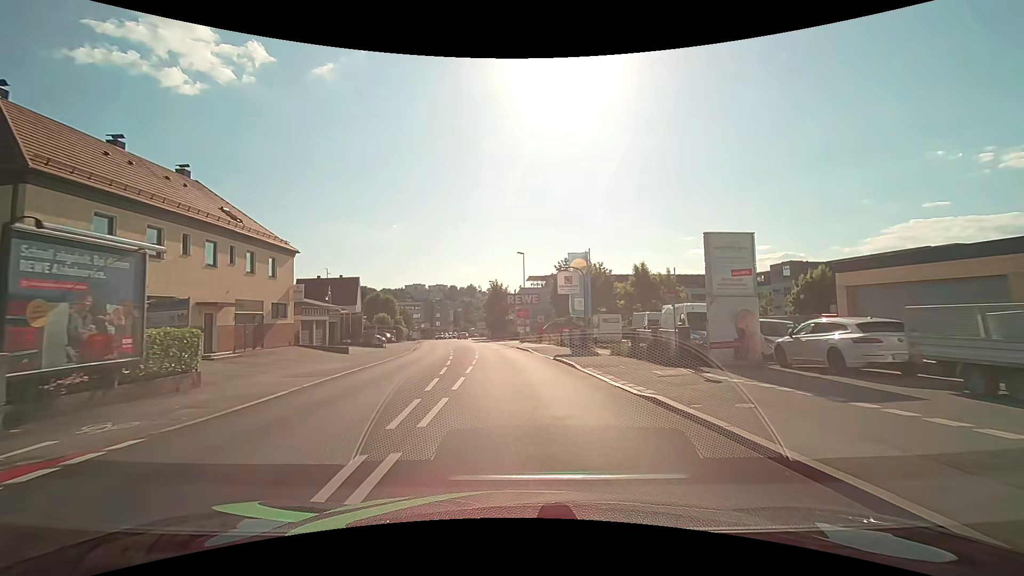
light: Day
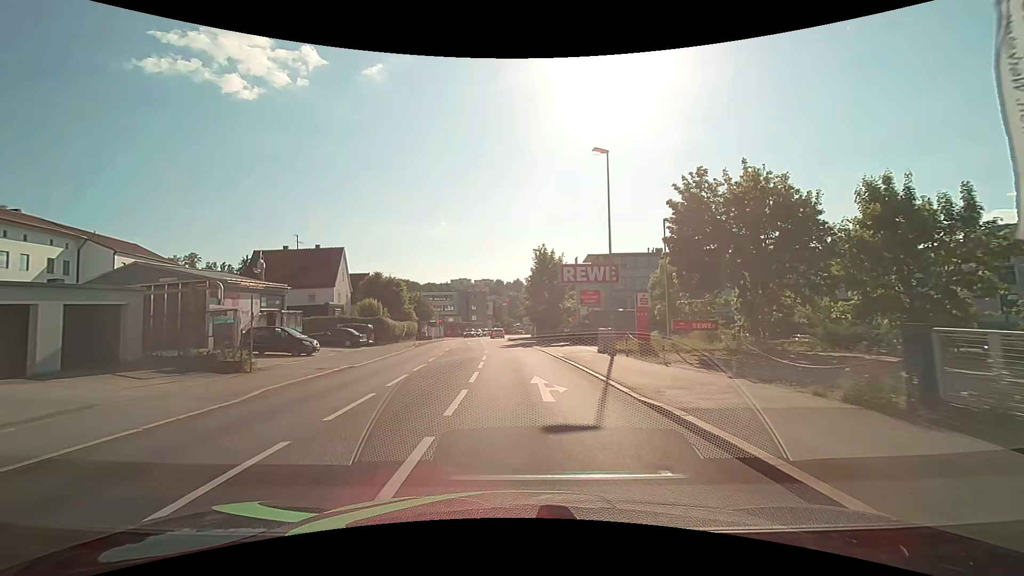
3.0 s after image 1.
(-1.2, +31.5) m; -5°
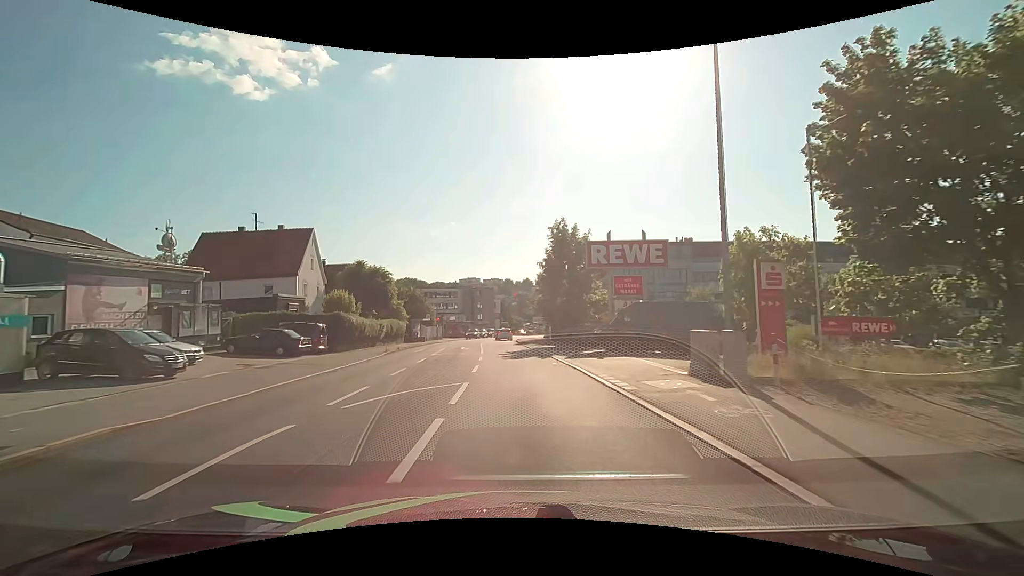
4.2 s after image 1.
(-0.1, +12.5) m; -1°
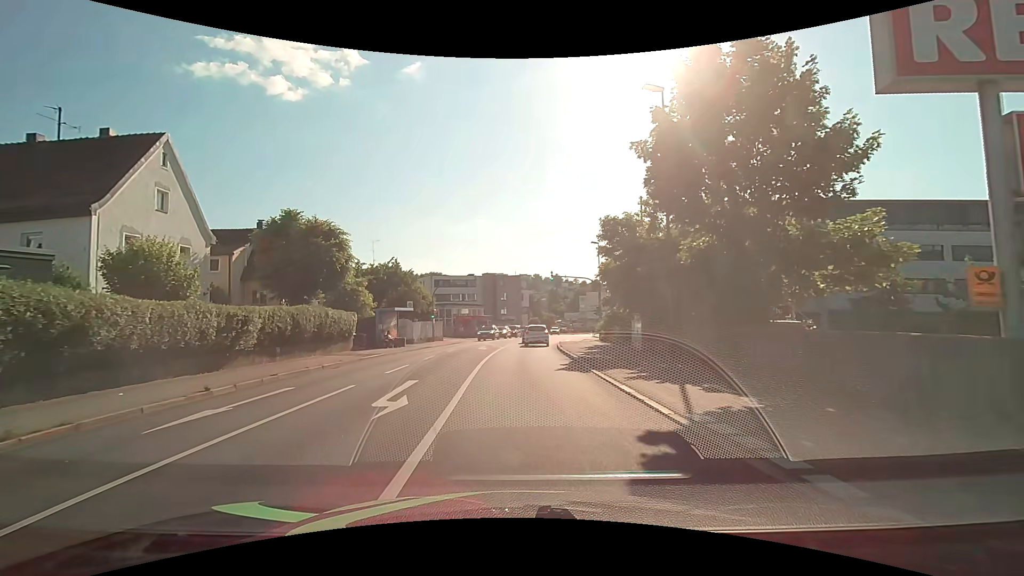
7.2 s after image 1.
(-0.8, +25.6) m; -3°
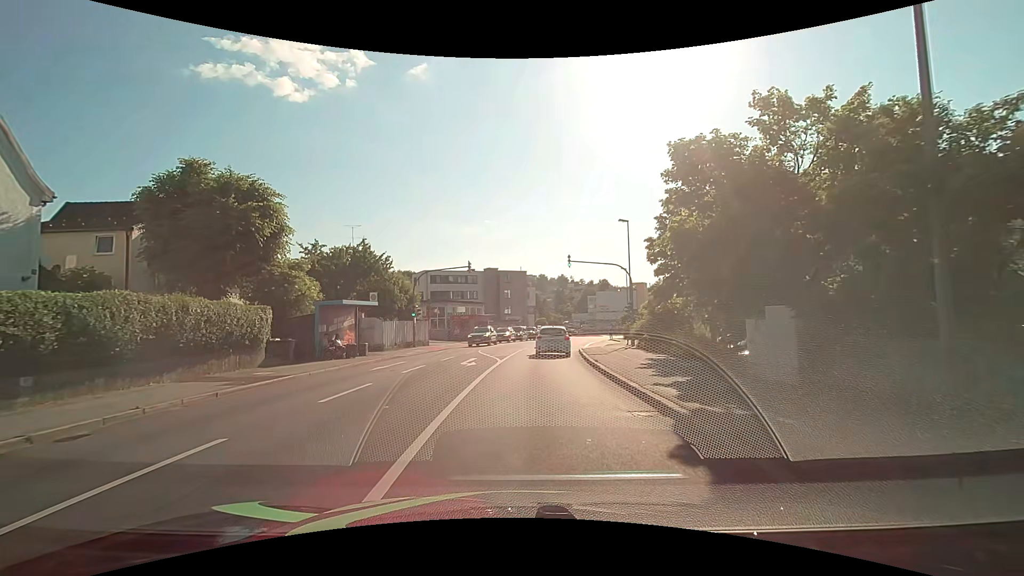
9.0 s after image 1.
(-0.1, +11.4) m; 0°
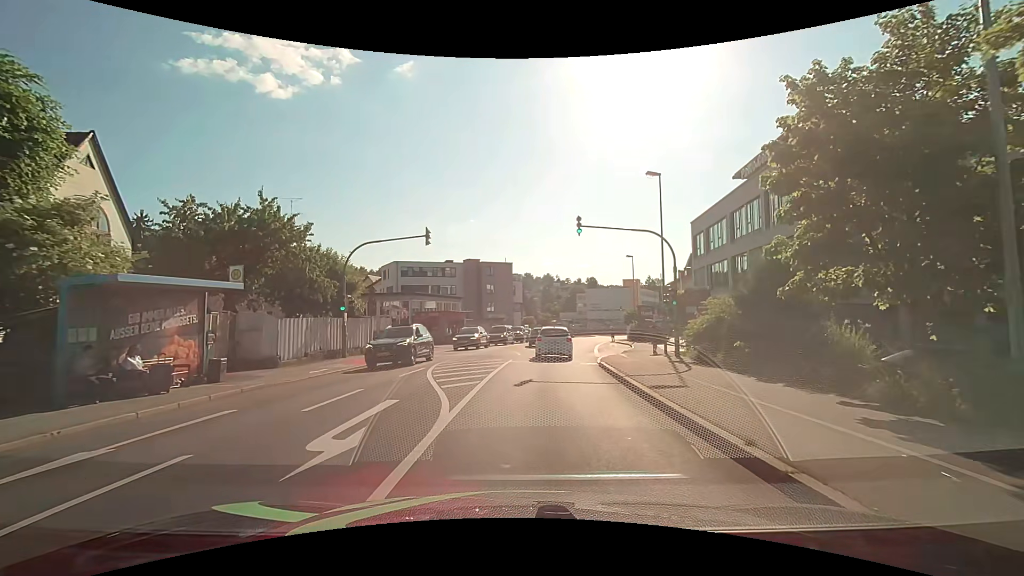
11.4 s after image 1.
(0.0, +12.6) m; +1°
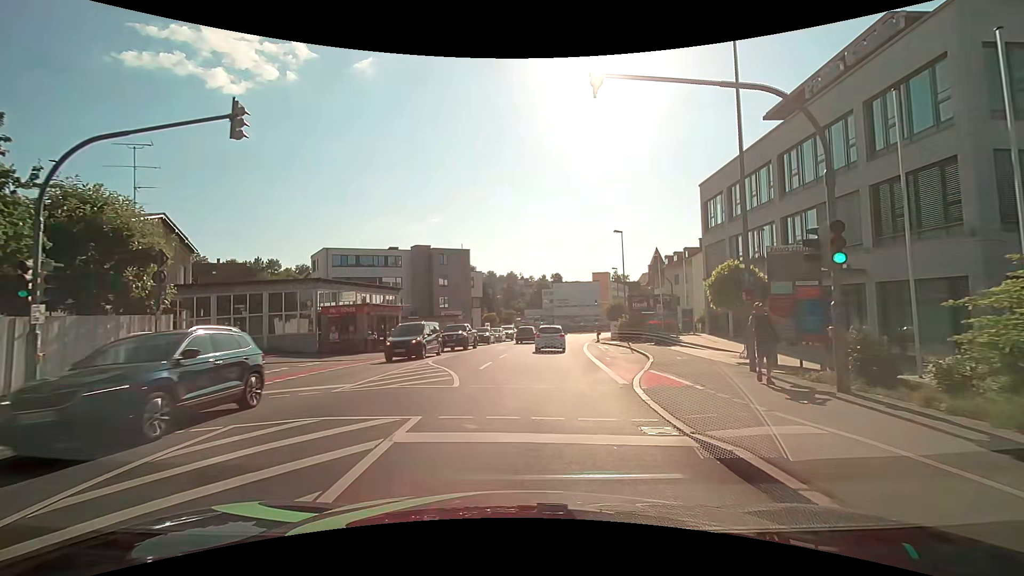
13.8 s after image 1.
(+0.6, +14.3) m; +4°
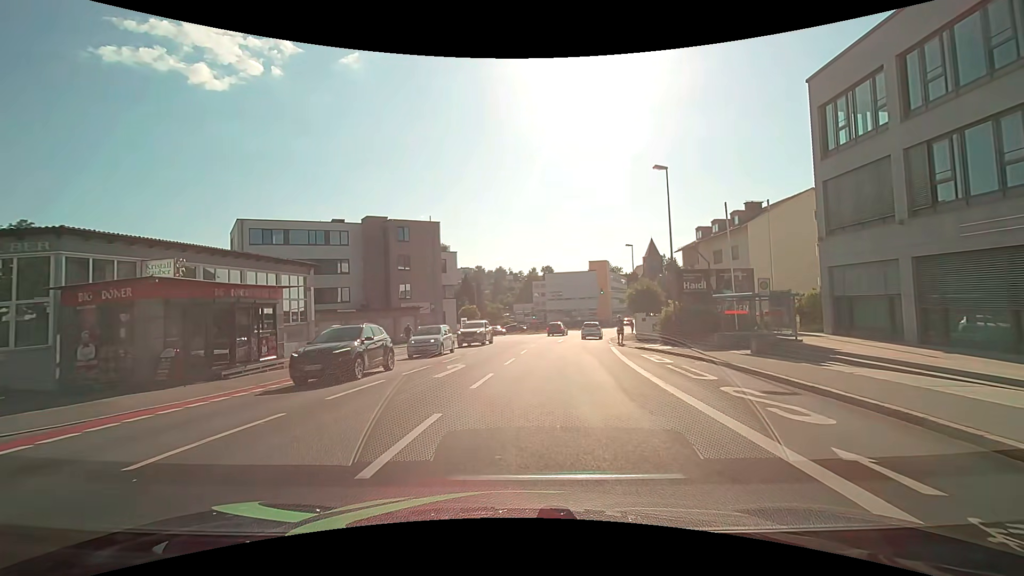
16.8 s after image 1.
(+0.5, +17.5) m; +1°
